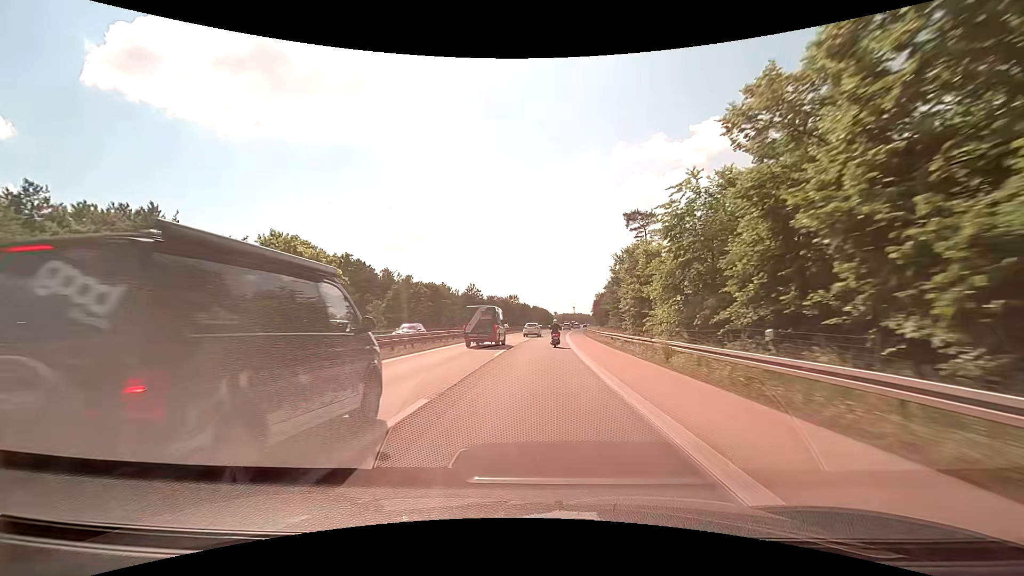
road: motorway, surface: asphalt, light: Day
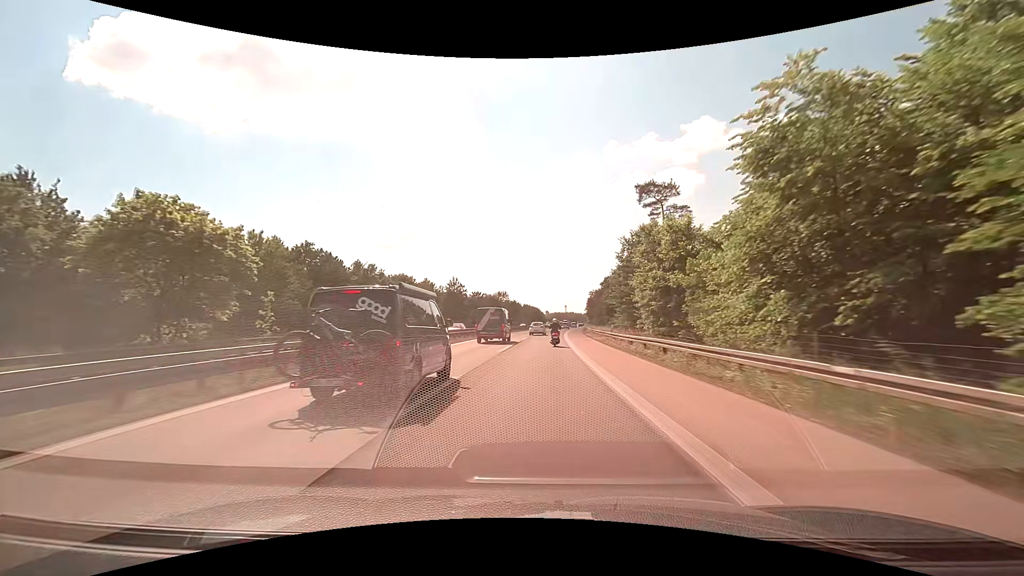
(+0.2, +14.6) m; +1°
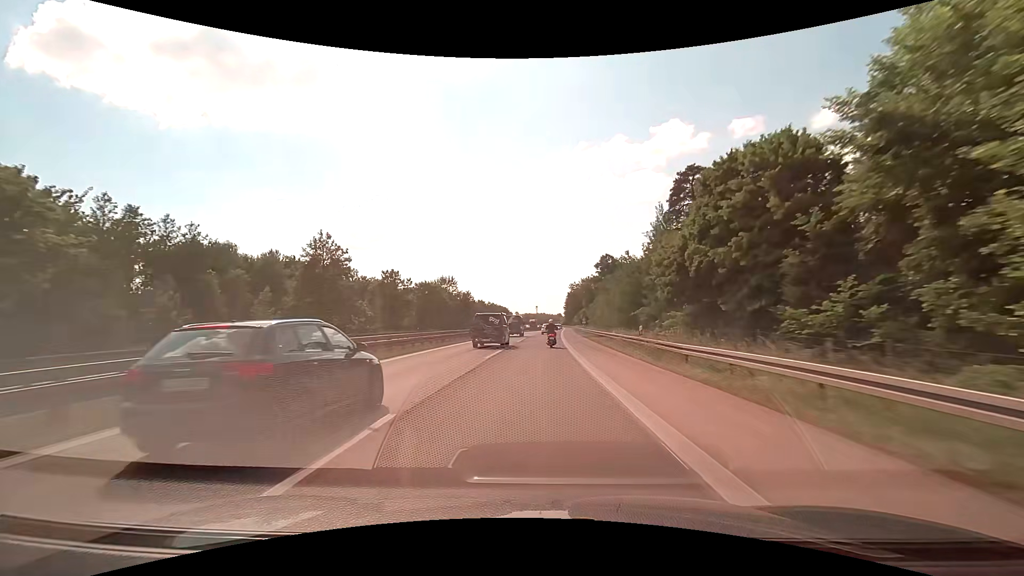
(+1.7, +58.6) m; +3°
(0, +10) (0, +20) (0, +30) (+1, +40) (+1, +50) (+2, +60) (+2, +70) (+3, +80) (+3, +90) (+4, +100) m
